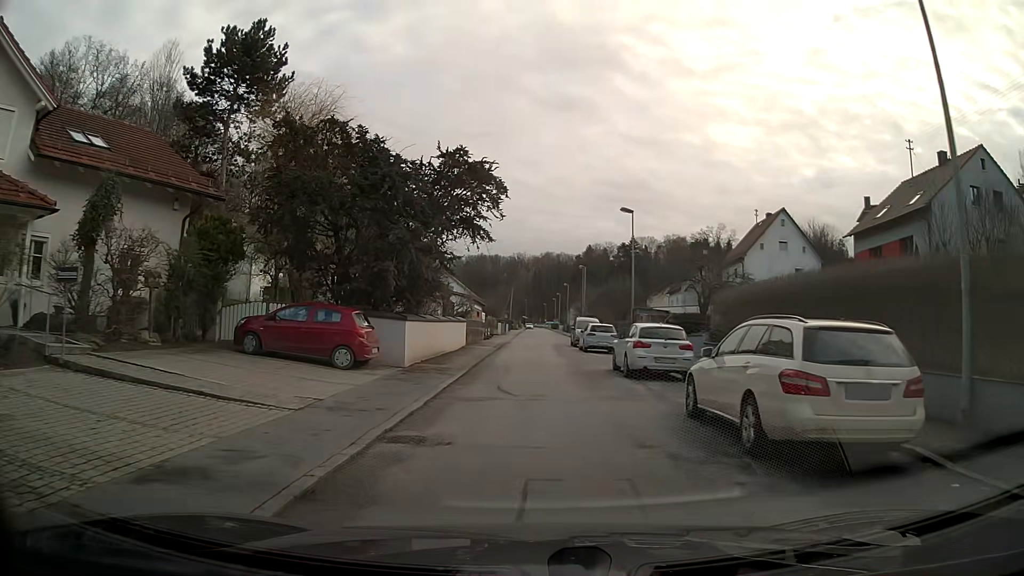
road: residential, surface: asphalt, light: Day
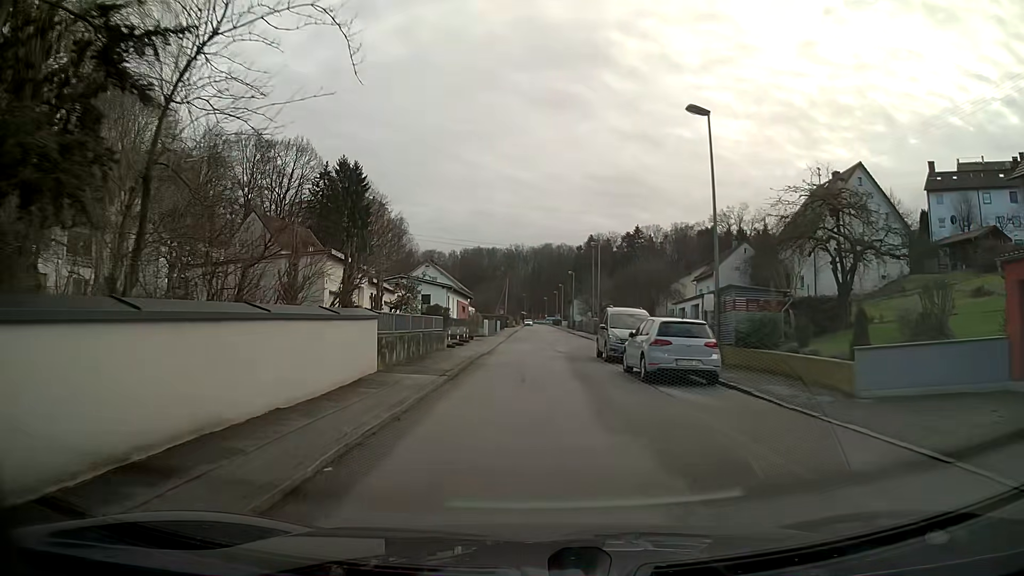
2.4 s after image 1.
(+0.1, +18.7) m; 0°
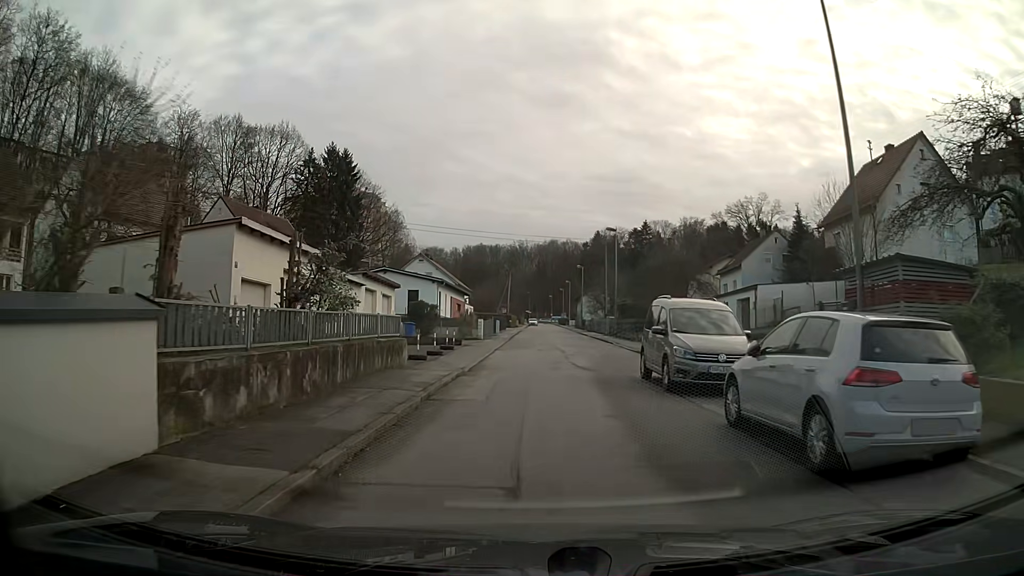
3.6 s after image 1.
(0.0, +9.3) m; 0°
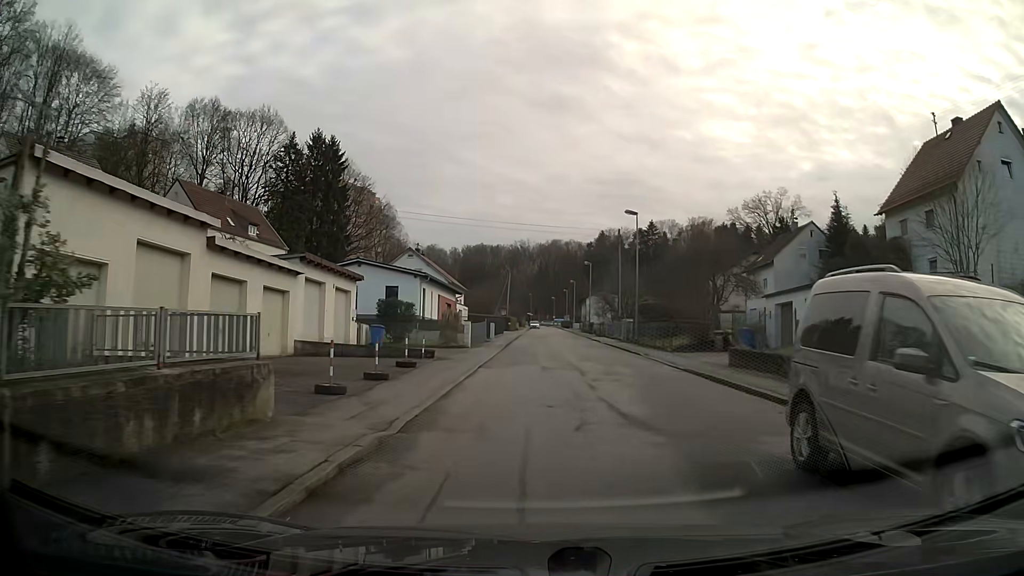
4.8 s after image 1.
(0.0, +9.3) m; 0°
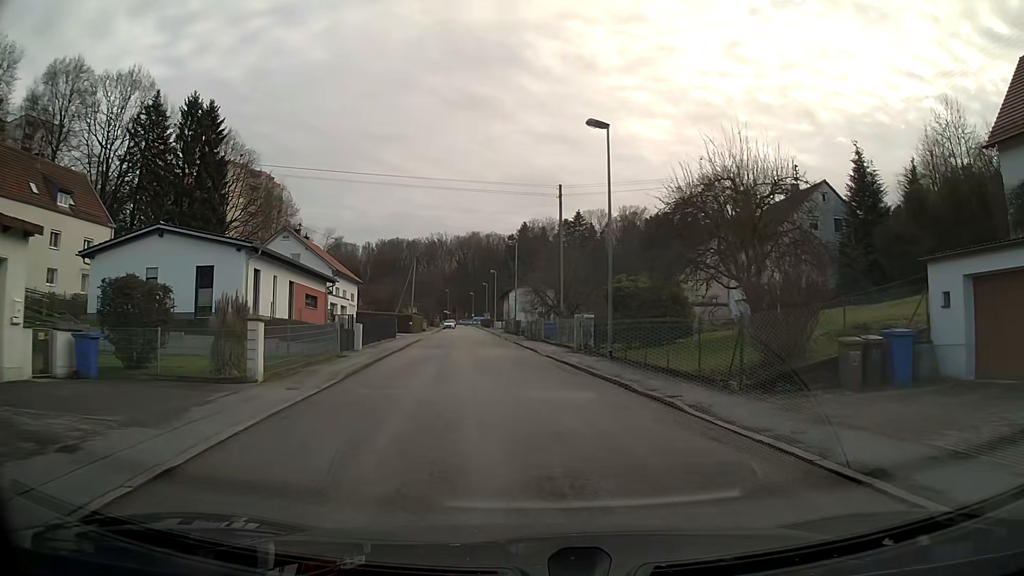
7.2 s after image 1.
(+1.1, +18.5) m; +7°
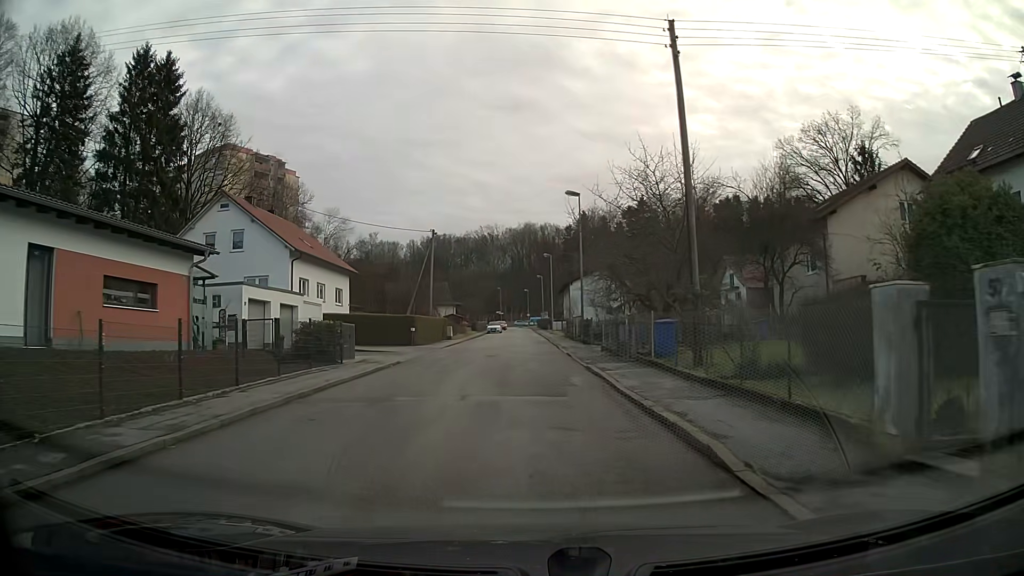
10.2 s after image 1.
(-0.9, +23.1) m; -5°
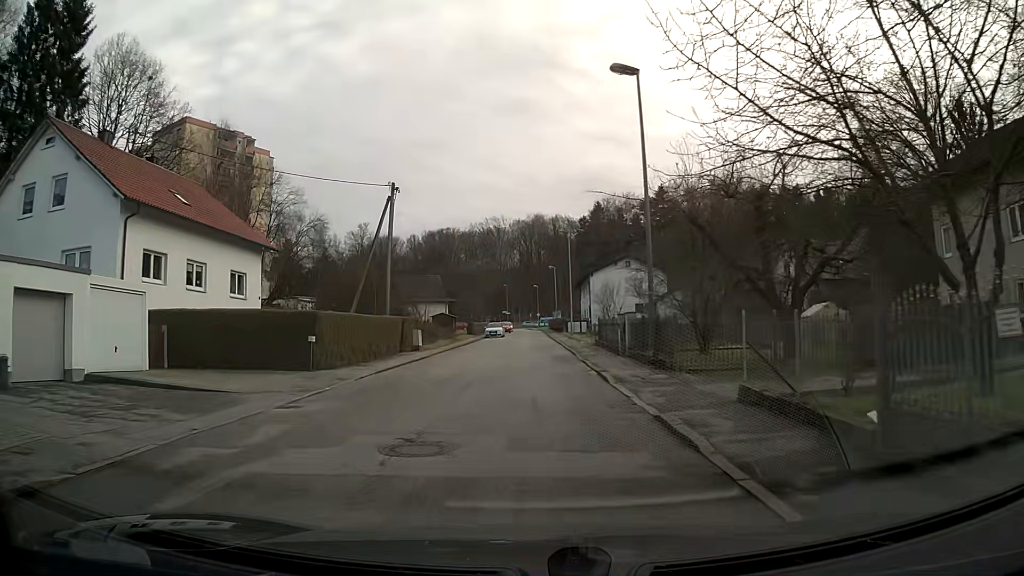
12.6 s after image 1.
(-0.2, +18.6) m; -1°
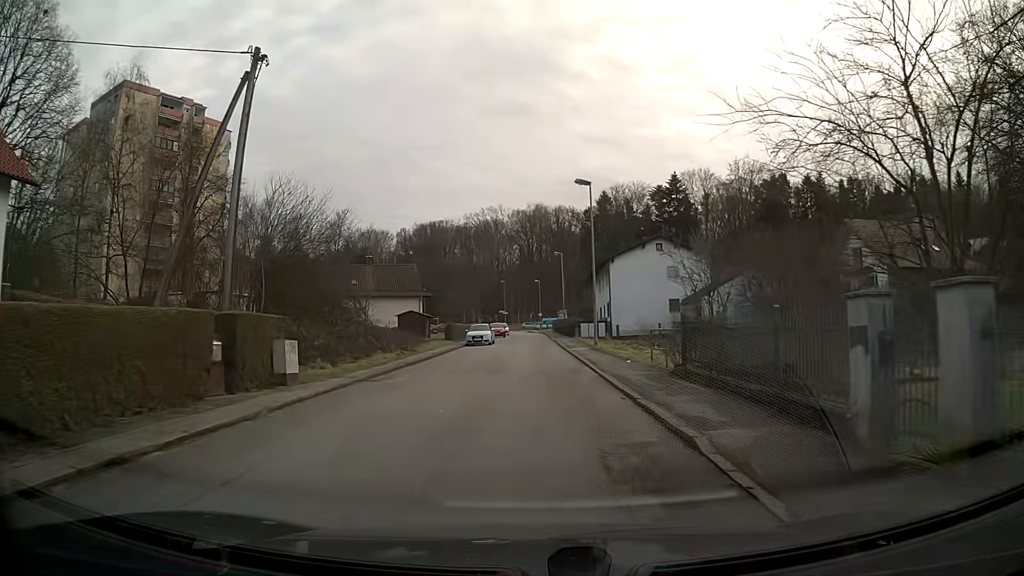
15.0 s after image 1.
(0.0, +18.6) m; 0°
(0, +10) (0, +20) (0, +30) (0, +40) (0, +50) (0, +60) (0, +70) (0, +80) (-1, +90) (-2, +100) m
